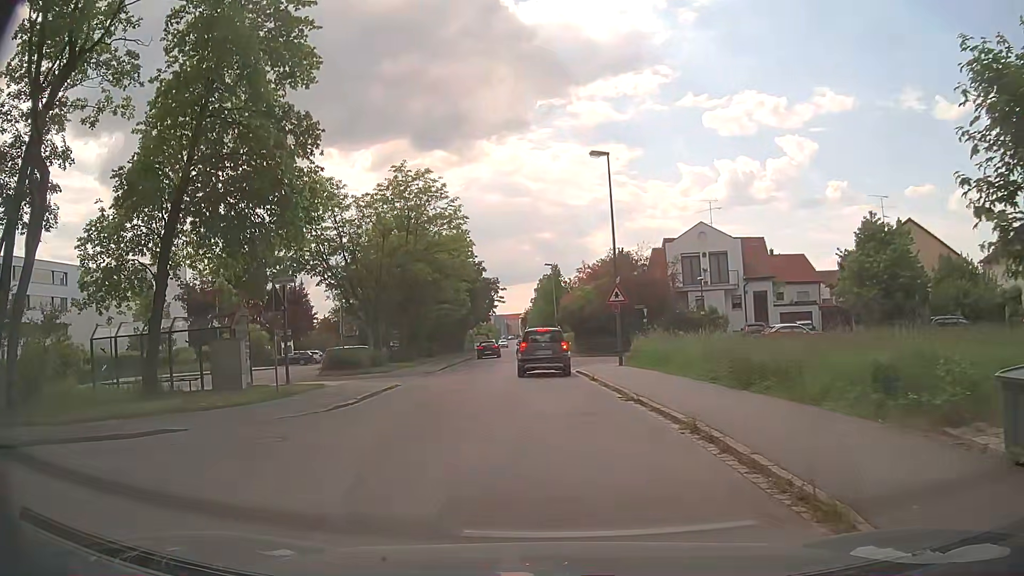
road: residential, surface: asphalt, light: Day
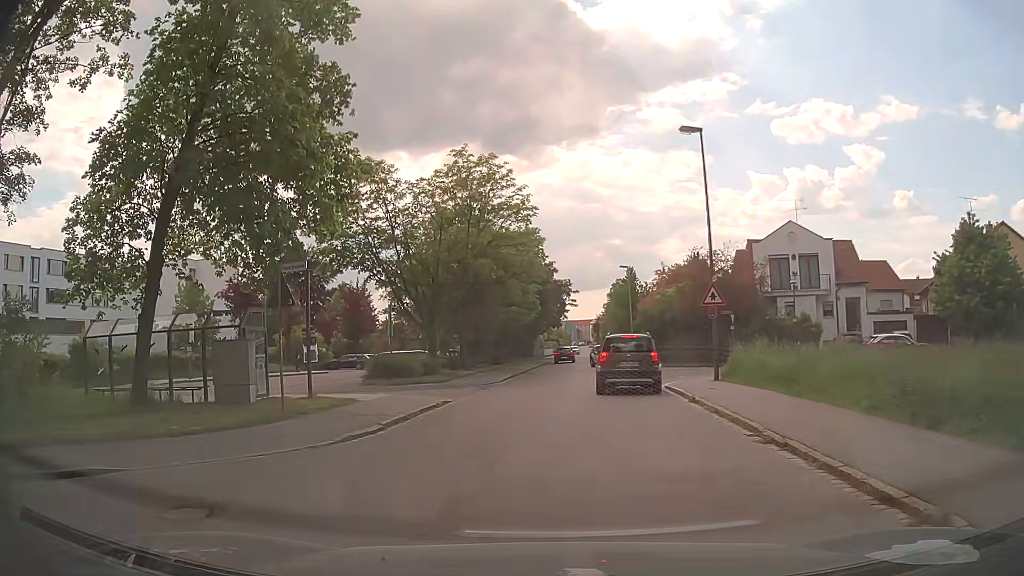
(-0.2, +4.3) m; -5°
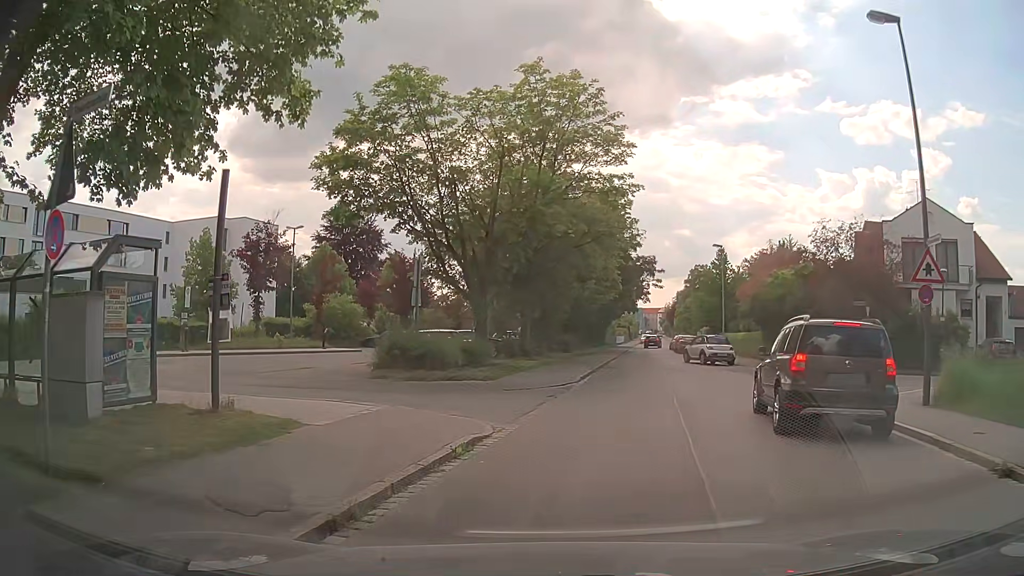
(-1.0, +9.2) m; -8°
